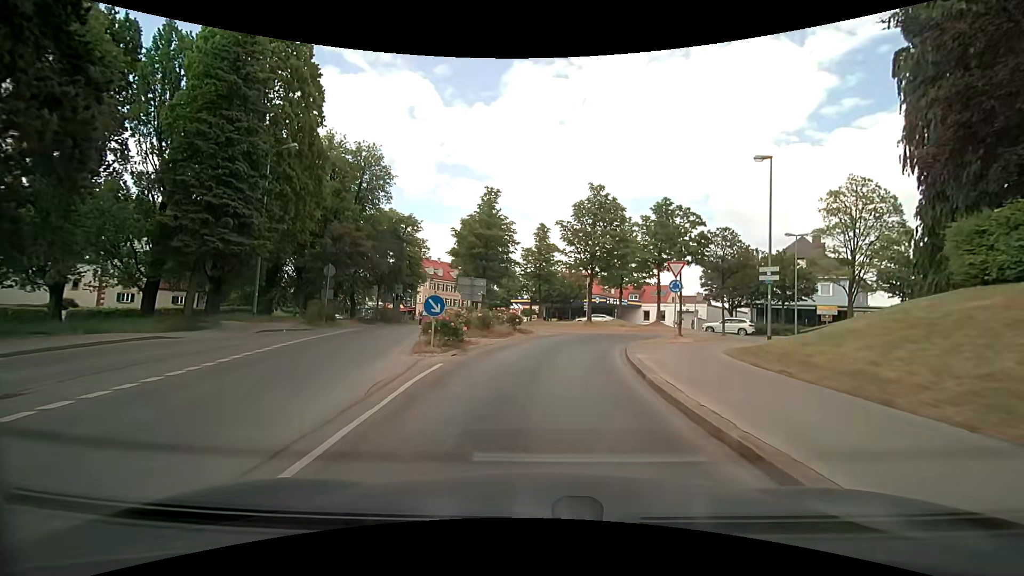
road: secondary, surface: asphalt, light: Day
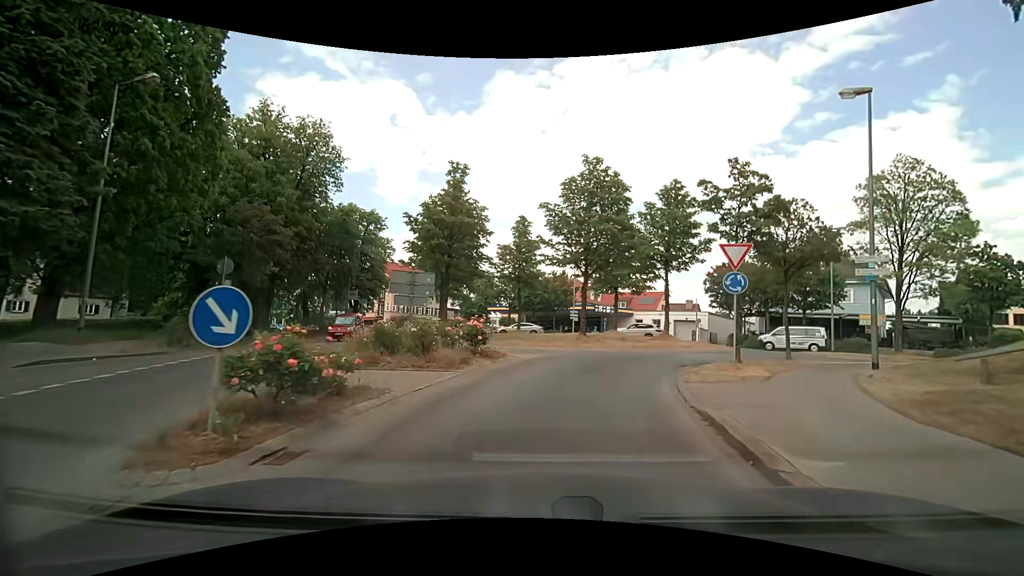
(+0.1, +8.3) m; +2°
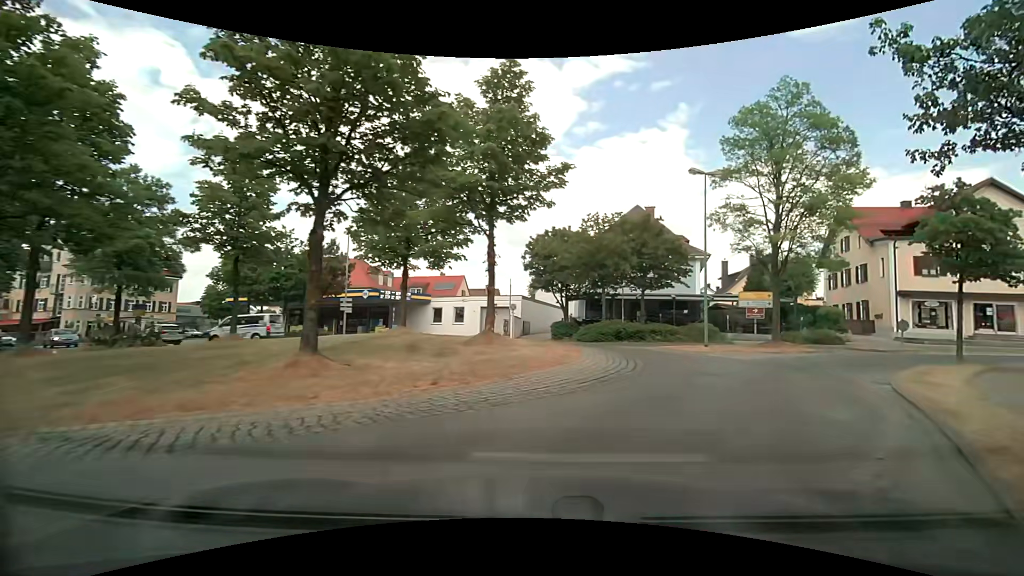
(+2.0, +15.5) m; +23°
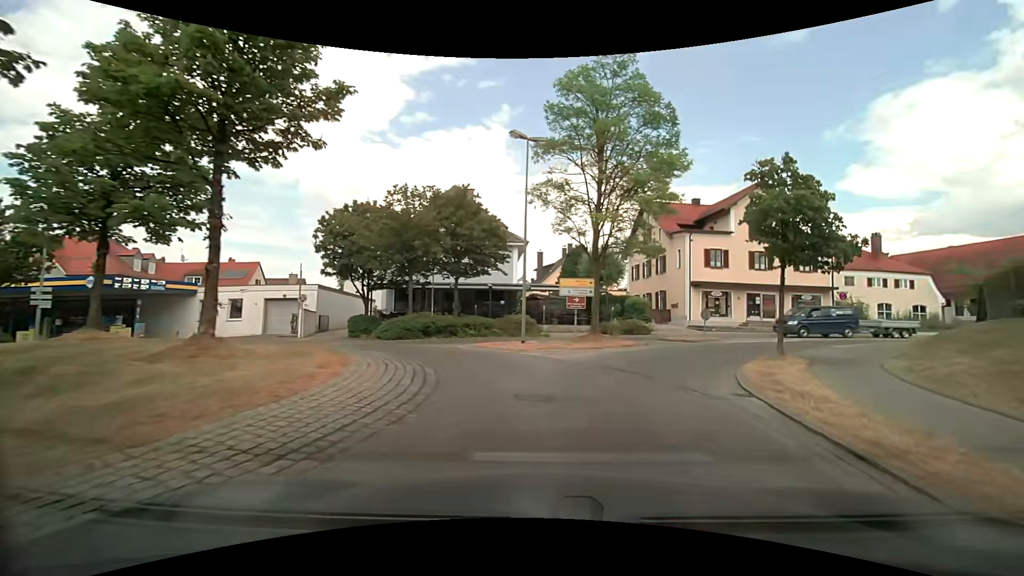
(+0.9, +5.4) m; +22°
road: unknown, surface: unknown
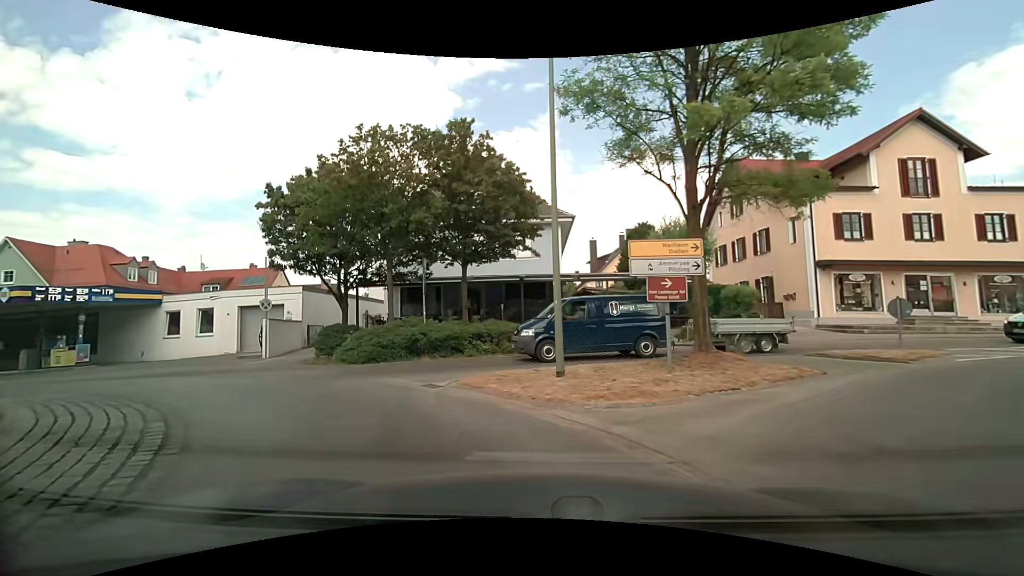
(-0.1, +10.4) m; -8°
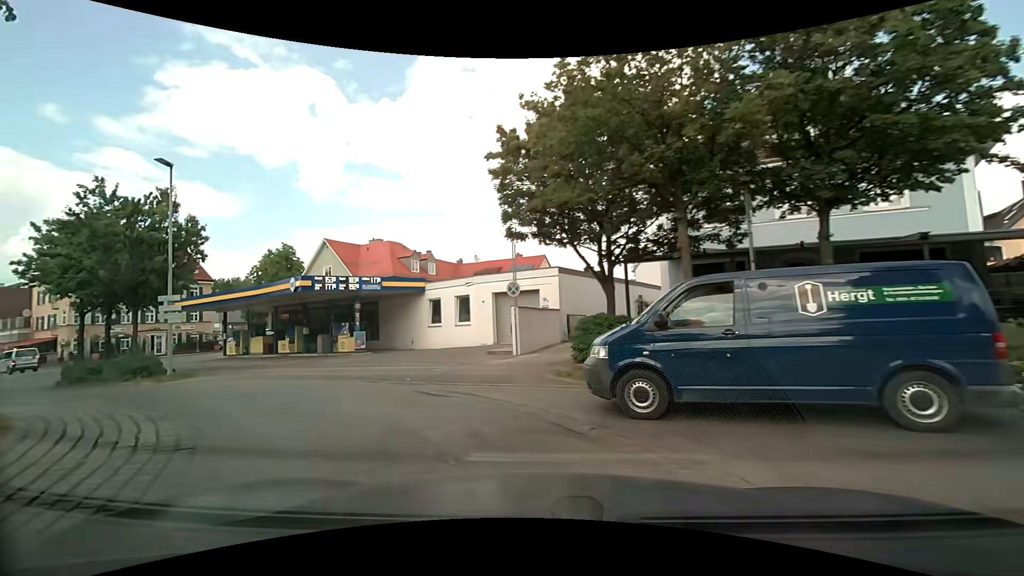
(-2.0, +7.3) m; -31°
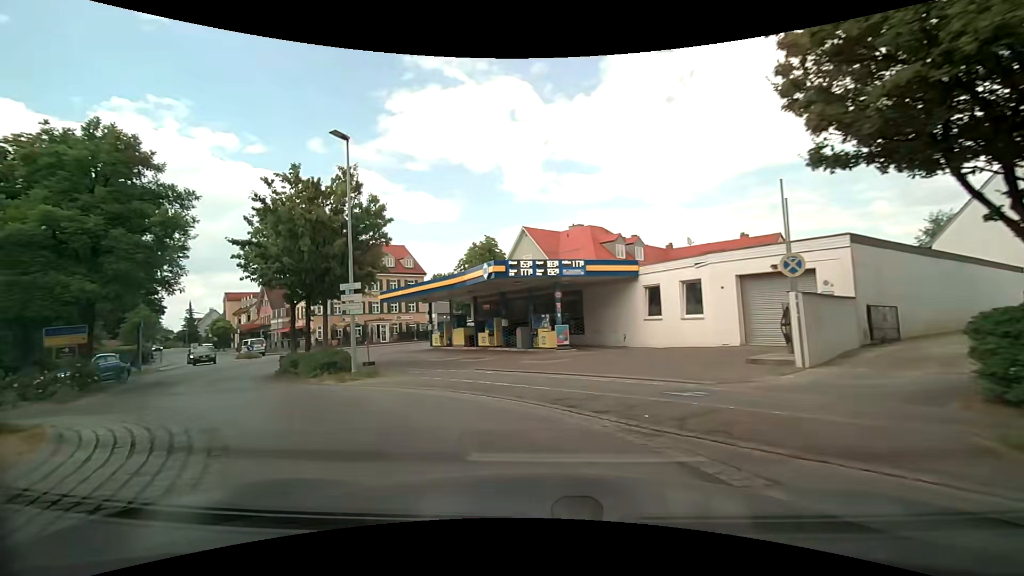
(-1.1, +5.5) m; -22°
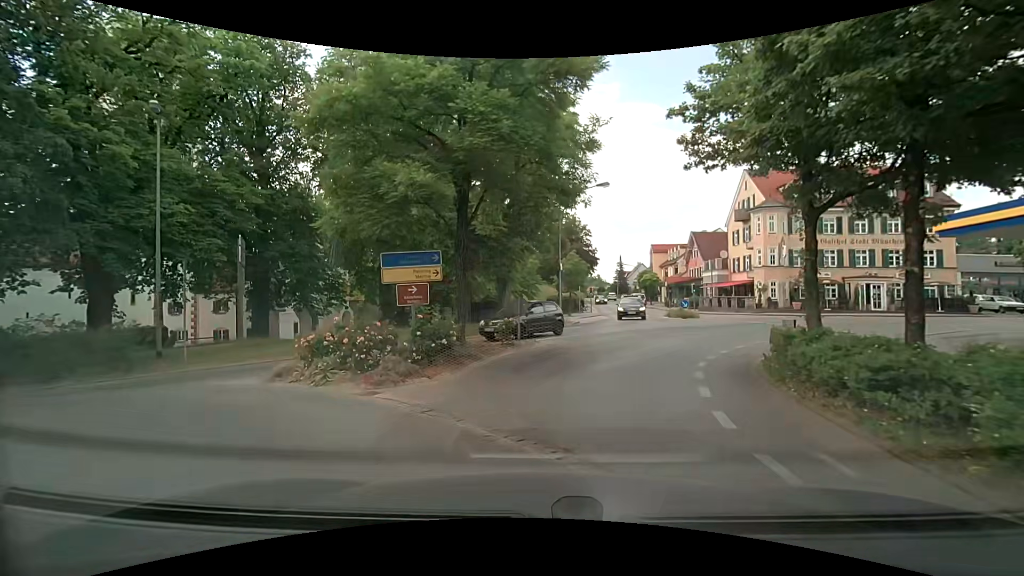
(-6.8, +13.0) m; -45°
(0, +10) (+3, +20) (+9, +27) (+13, +36) (+13, +46) (+13, +56) (+13, +66) (+14, +76) (+14, +86) (+15, +96) m
